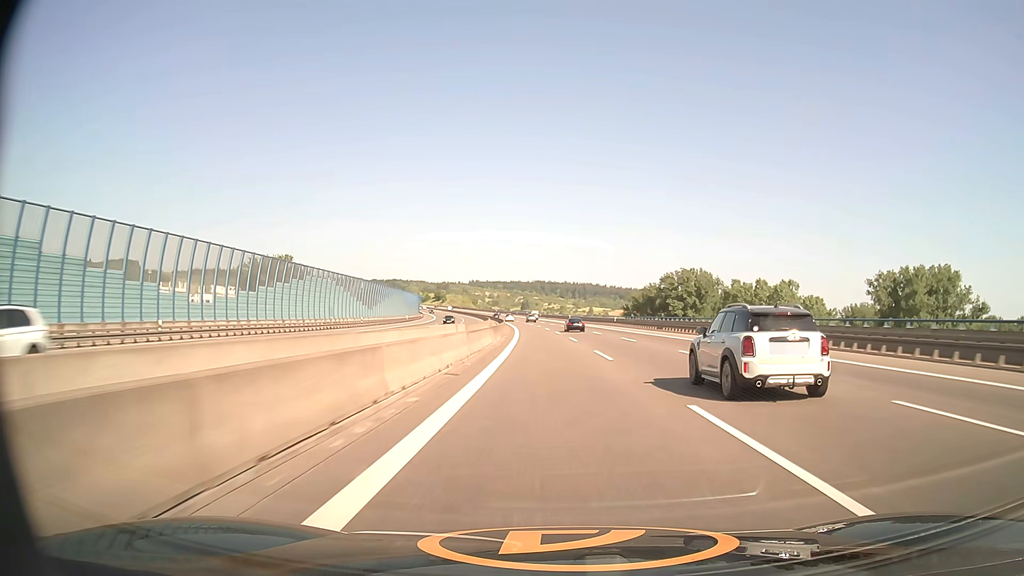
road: motorway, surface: asphalt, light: Day
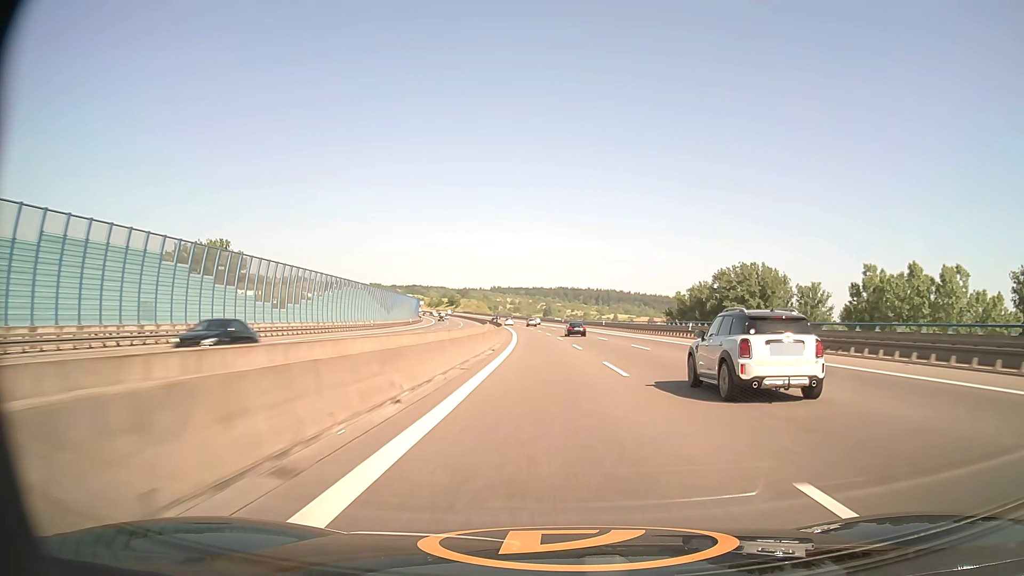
(-0.6, +40.8) m; -2°
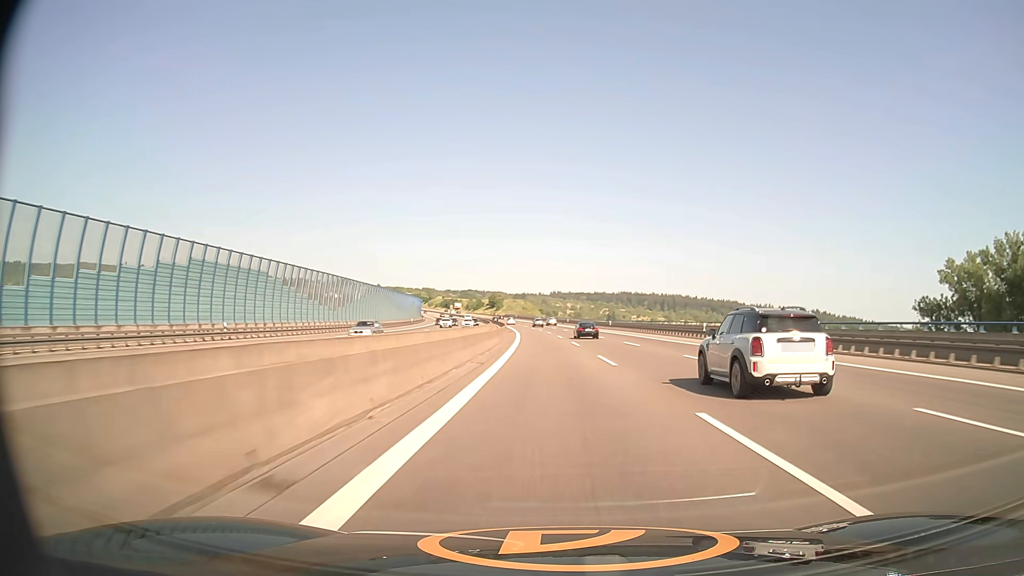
(-4.8, +102.3) m; -5°
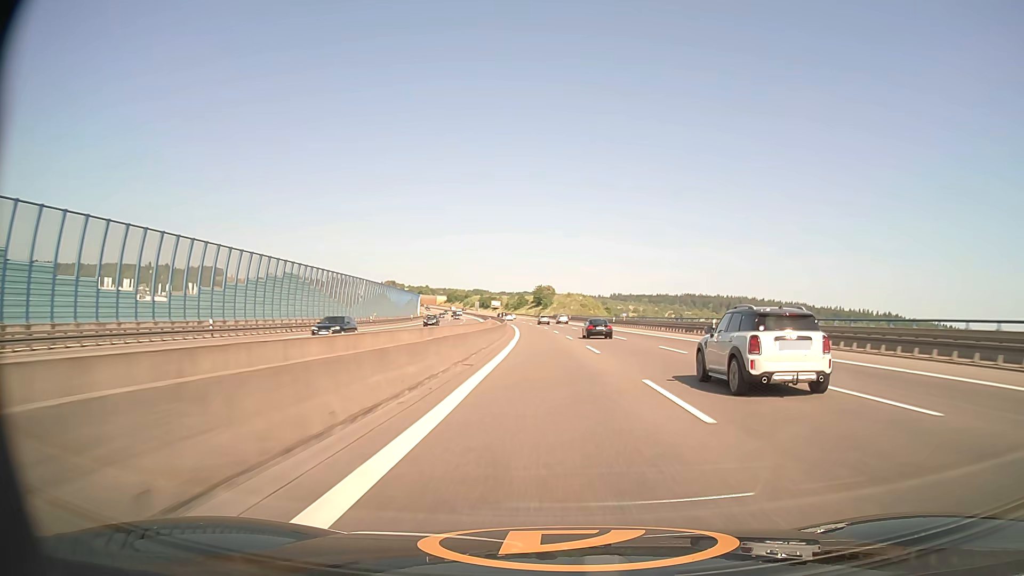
(-4.3, +101.5) m; -5°
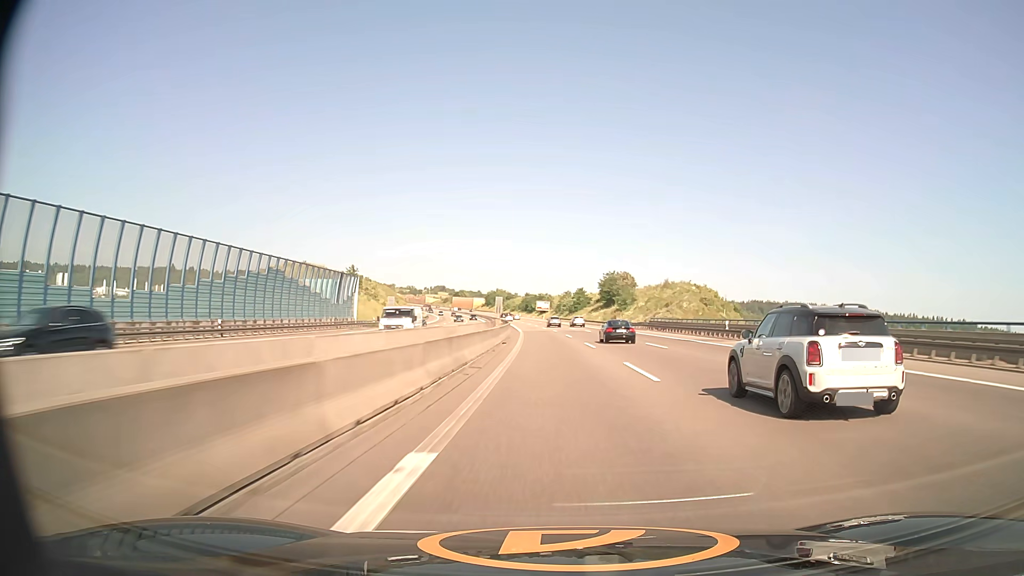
(-4.5, +100.6) m; -5°
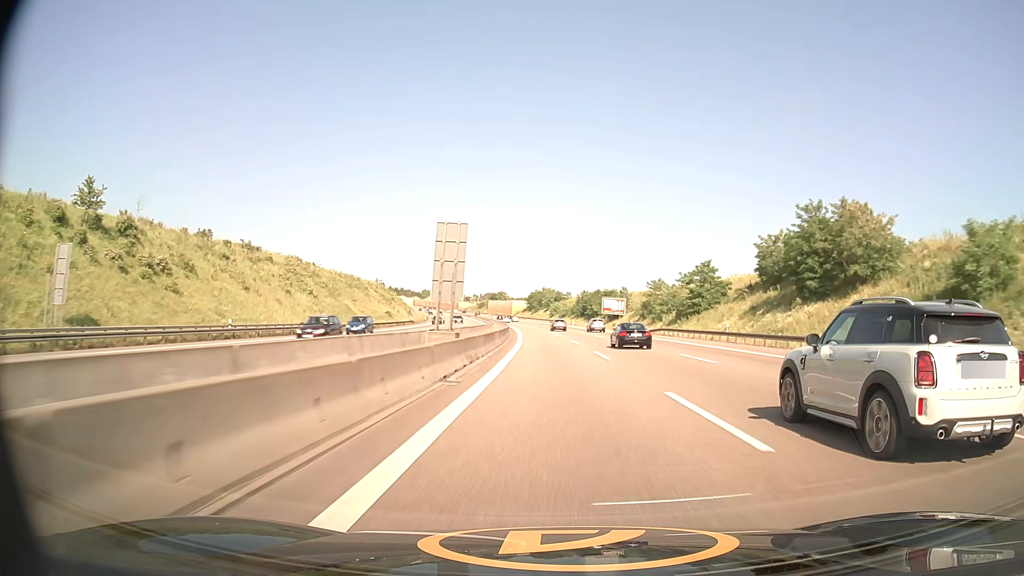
(-3.8, +98.5) m; -5°
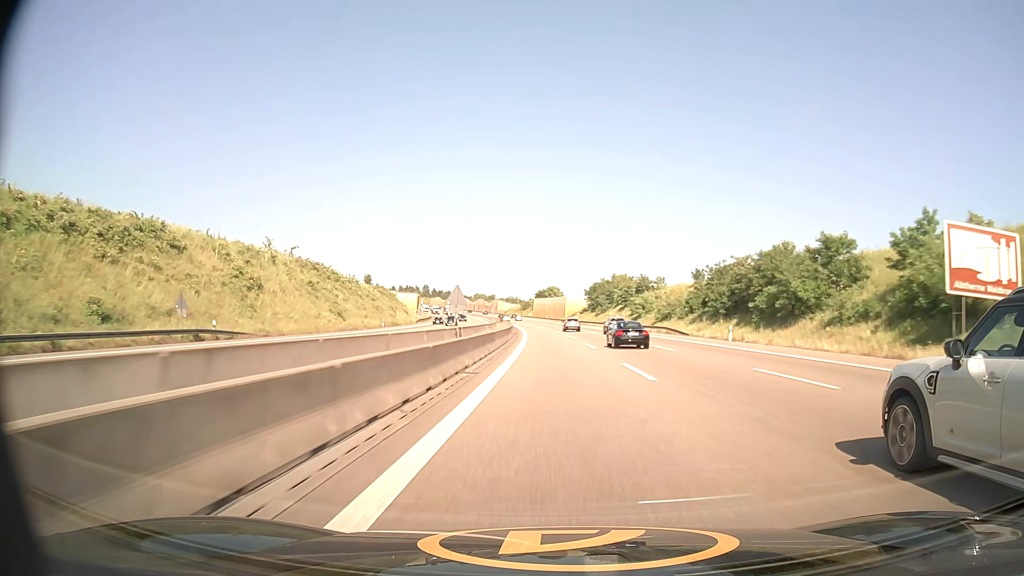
(-3.9, +98.7) m; -5°
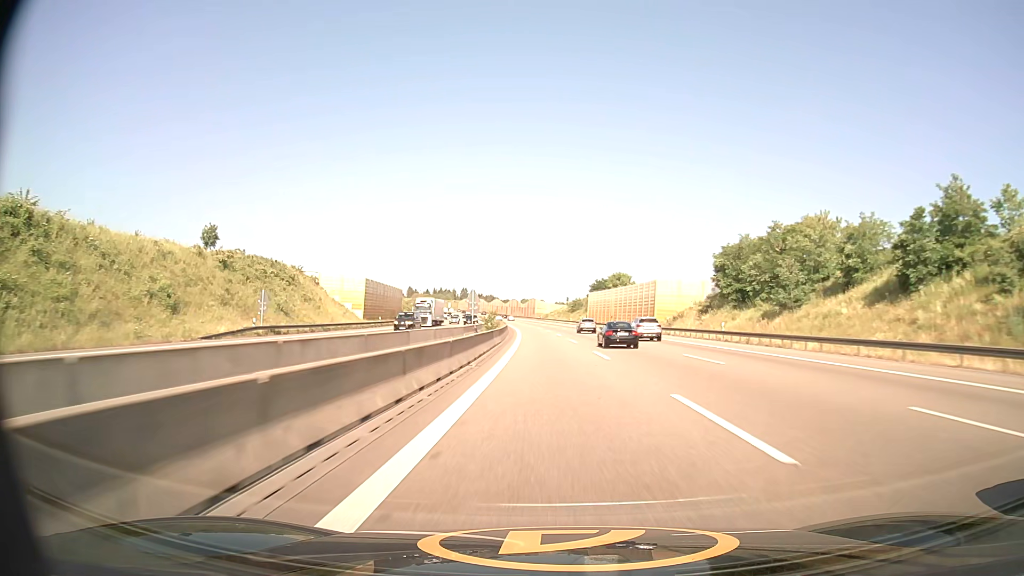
(-3.3, +98.0) m; -4°
(0, +10) (0, +20) (0, +30) (-1, +40) (-1, +50) (-1, +60) (-2, +70) (-3, +80) (-3, +90) (-4, +100) m
